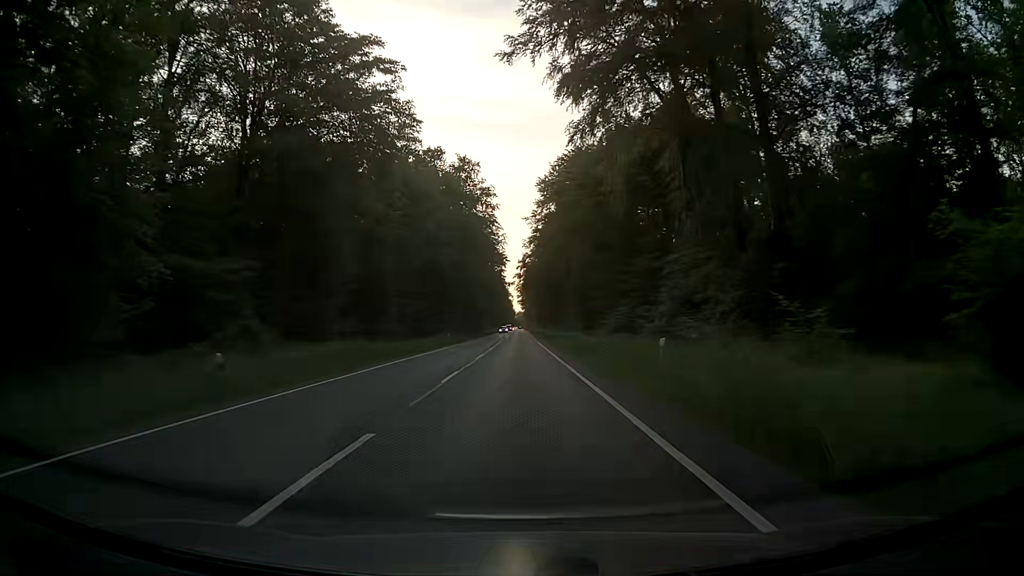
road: primary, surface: asphalt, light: Day
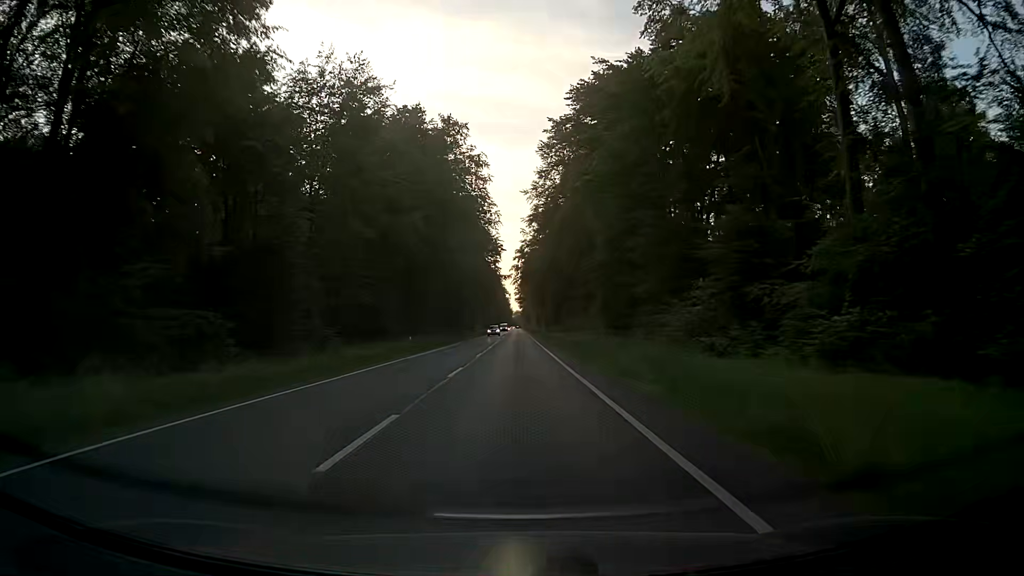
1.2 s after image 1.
(+0.1, +22.5) m; +1°
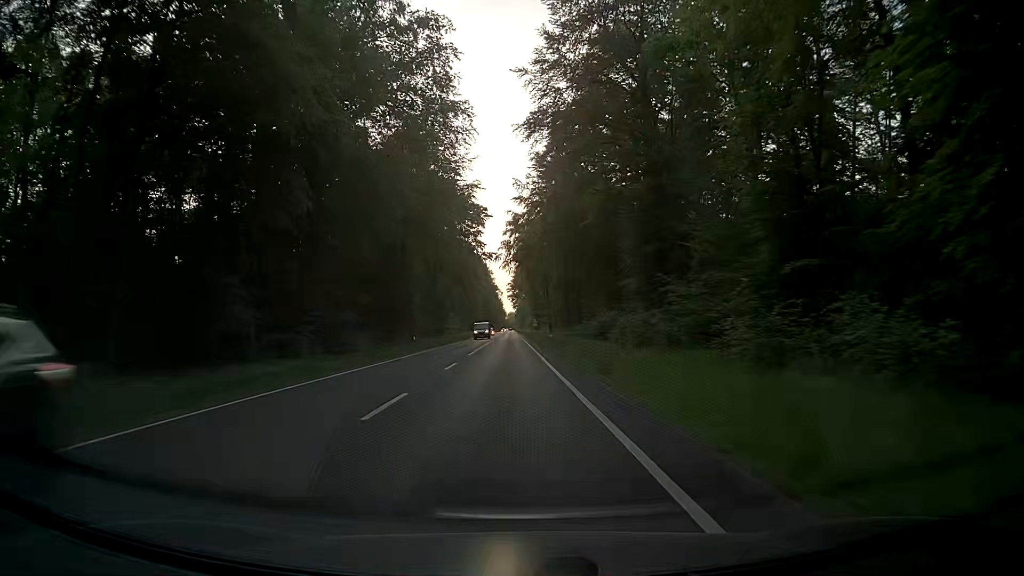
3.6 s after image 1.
(+0.2, +45.0) m; 0°
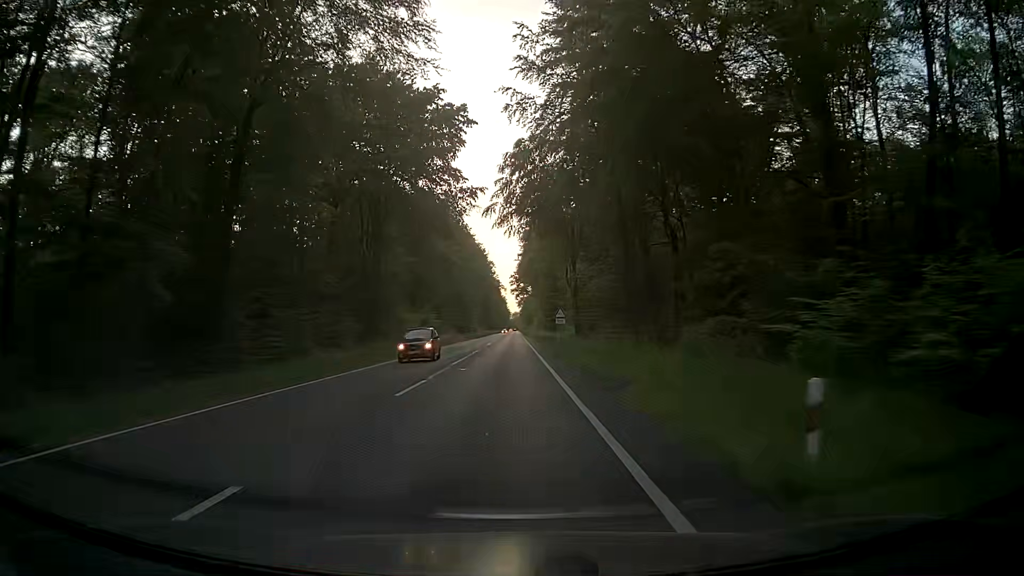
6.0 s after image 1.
(0.0, +45.1) m; 0°
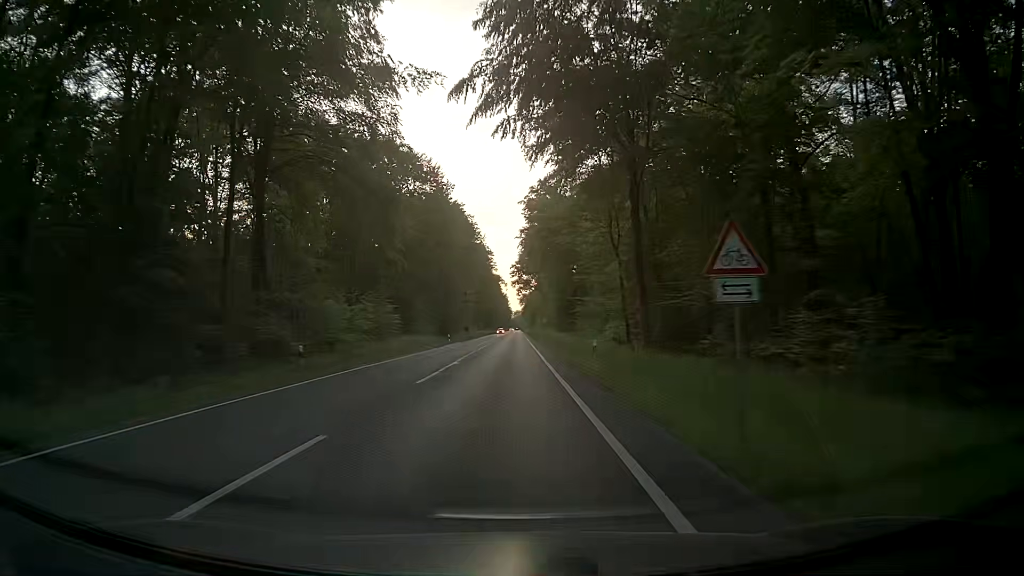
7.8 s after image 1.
(-0.1, +33.8) m; -1°
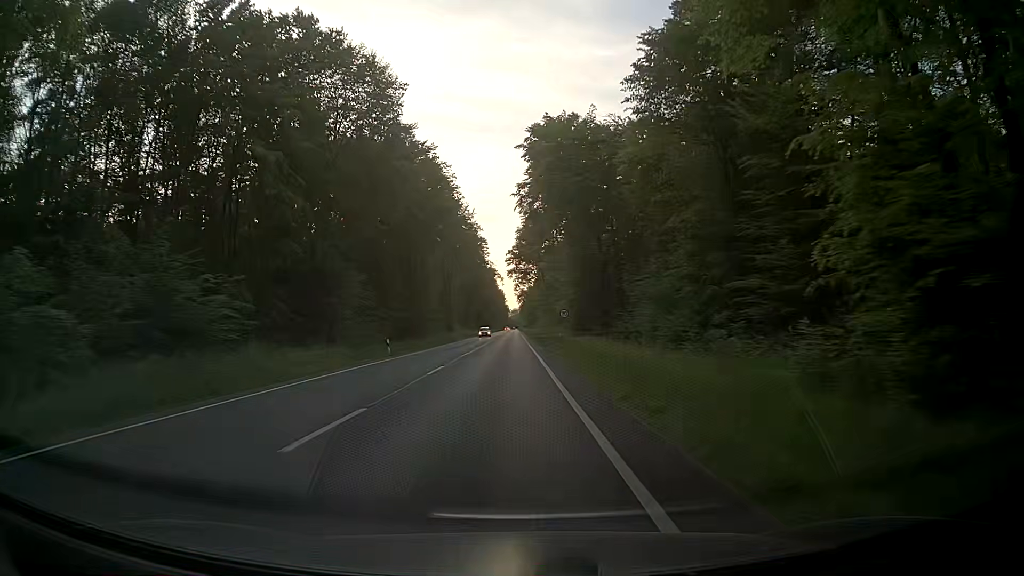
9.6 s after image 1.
(+0.3, +33.7) m; +1°
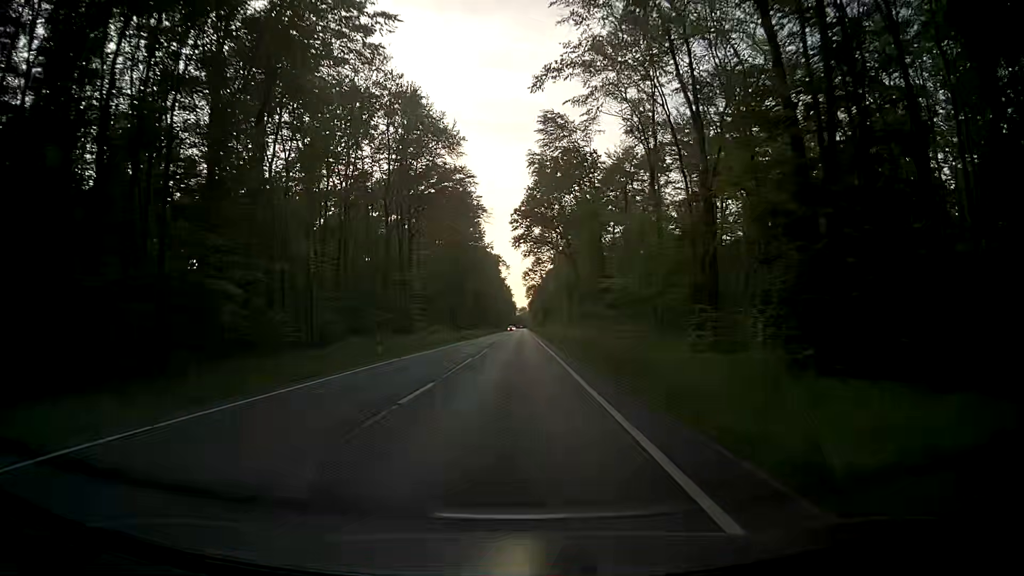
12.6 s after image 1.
(-0.5, +56.4) m; -1°
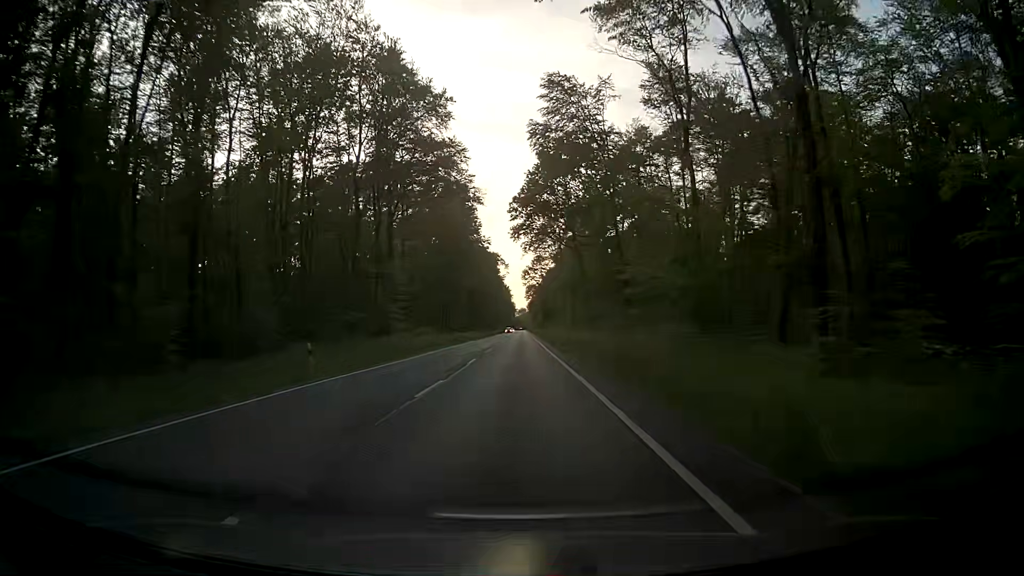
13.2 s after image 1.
(0.0, +11.3) m; 0°
(0, +10) (0, +20) (0, +30) (0, +40) (0, +50) (0, +60) (0, +70) (0, +80) (0, +90) (0, +100) m
